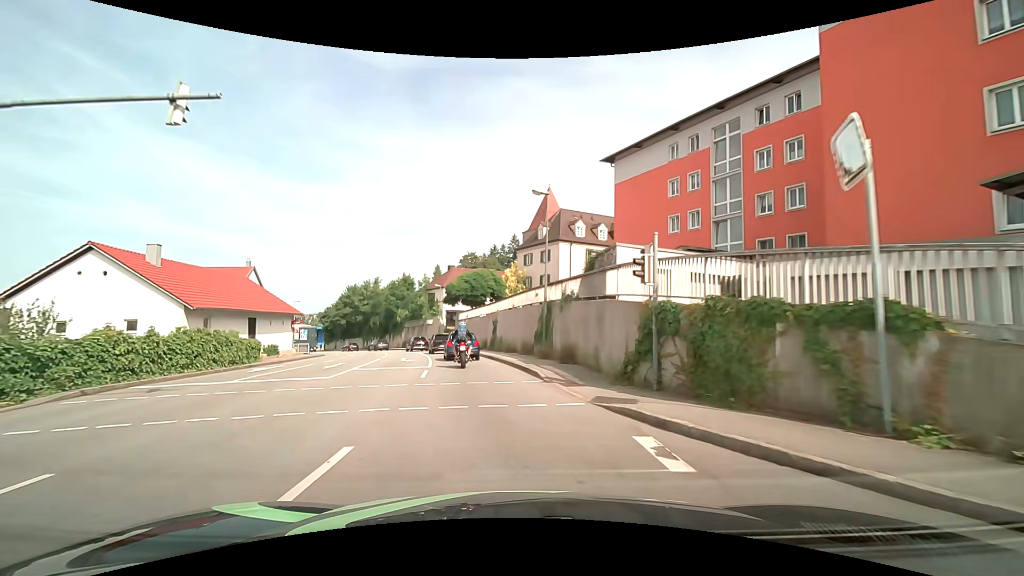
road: tertiary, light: Day
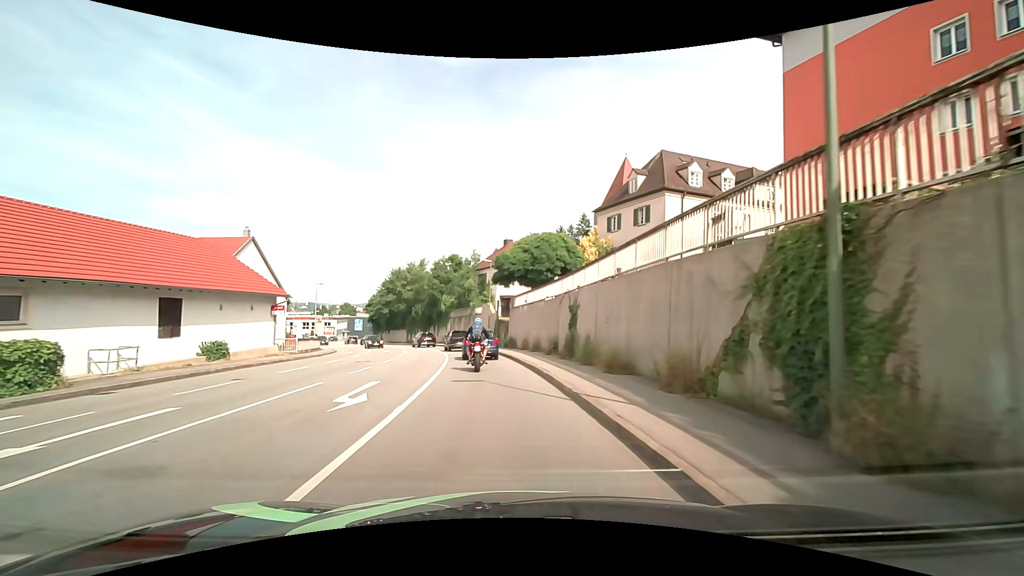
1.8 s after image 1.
(-1.2, +17.3) m; -7°
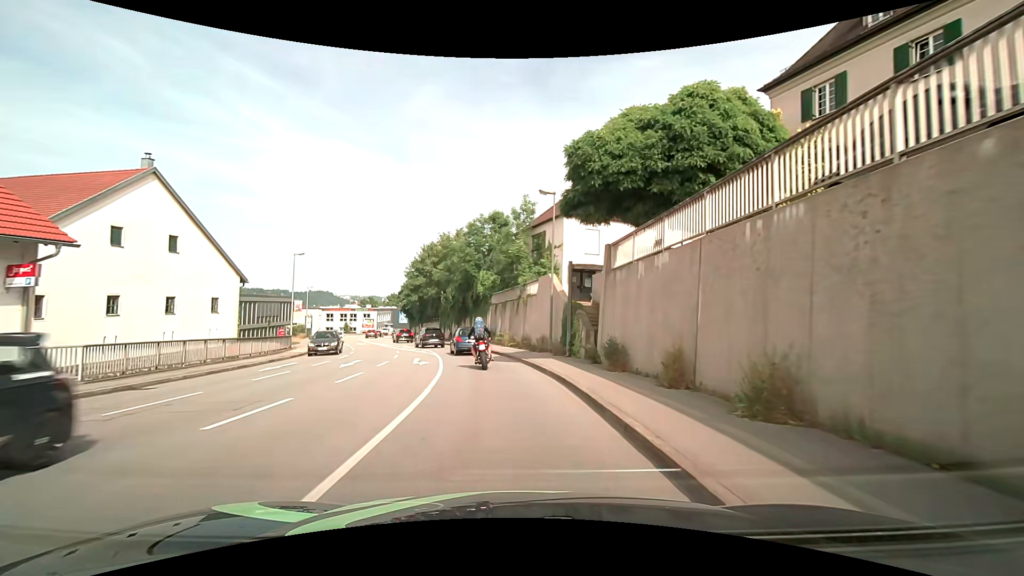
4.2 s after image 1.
(-1.2, +21.7) m; -7°
(0, +10) (-1, +20) (-3, +30) (-6, +39) (-10, +49) (-14, +58) (-18, +67) (-21, +76) (-24, +86) (-27, +95) m
